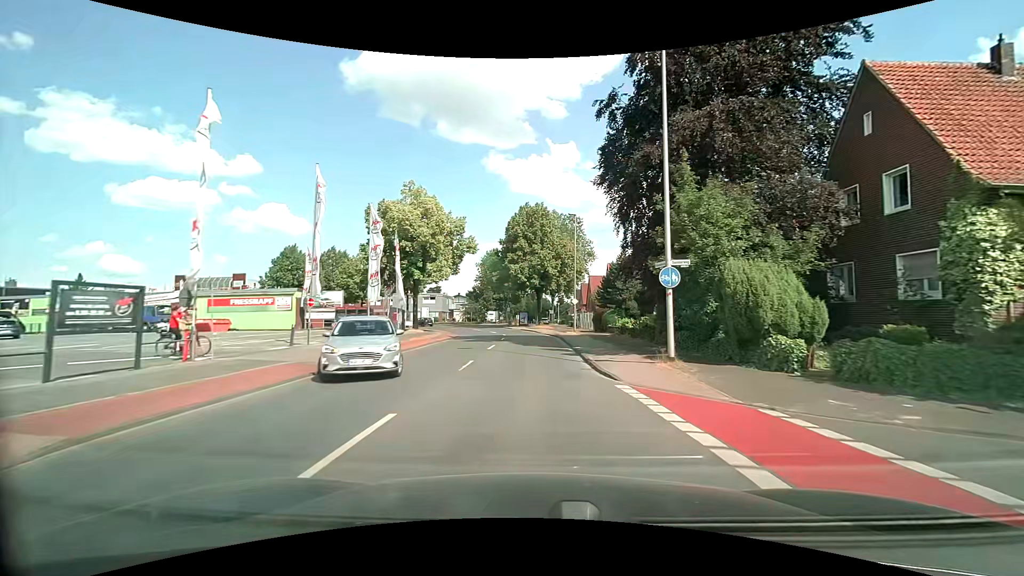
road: tertiary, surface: asphalt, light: Day
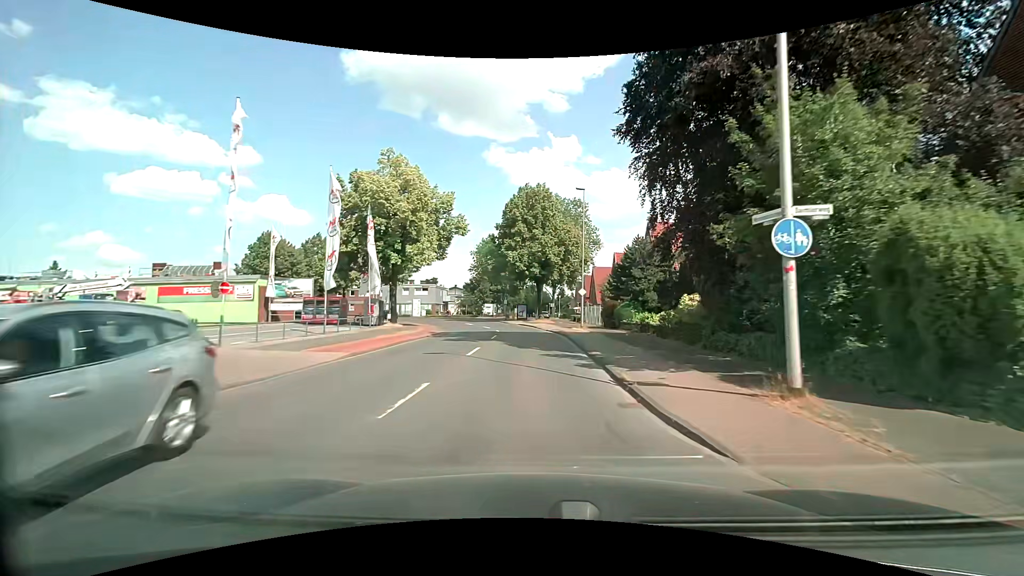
(0.0, +6.8) m; +1°
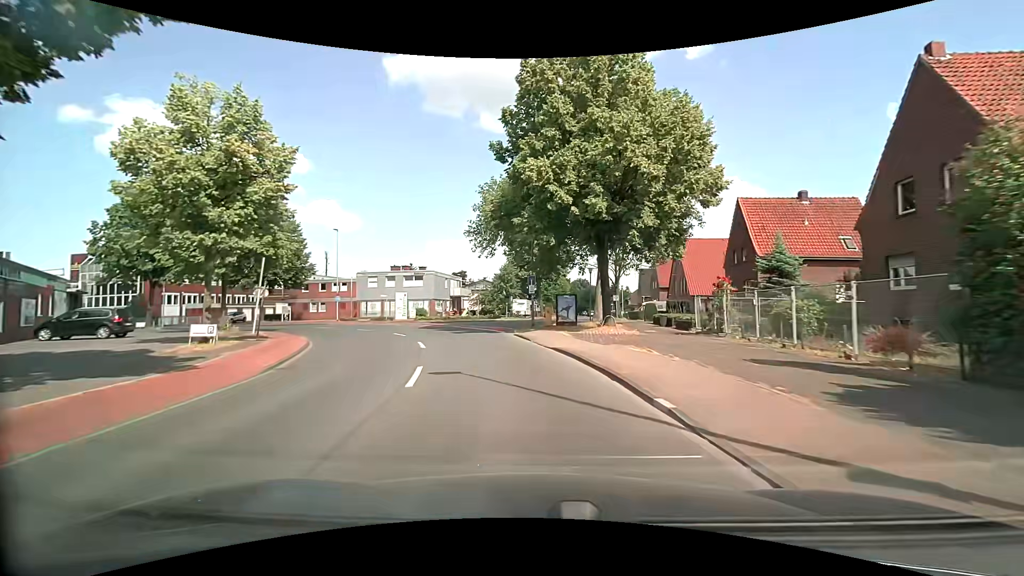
(-0.9, +33.5) m; -6°
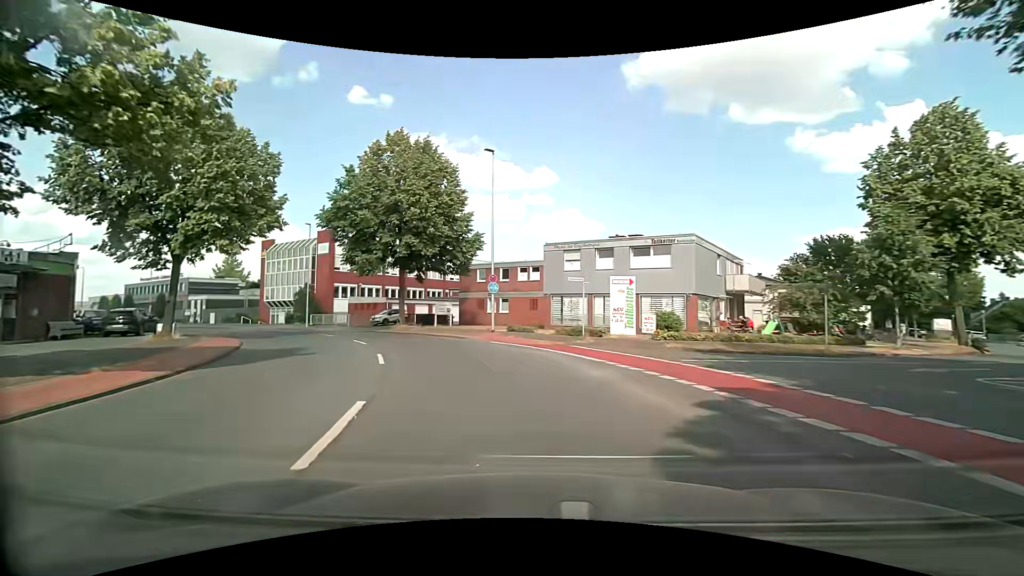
(-6.3, +31.4) m; -26°
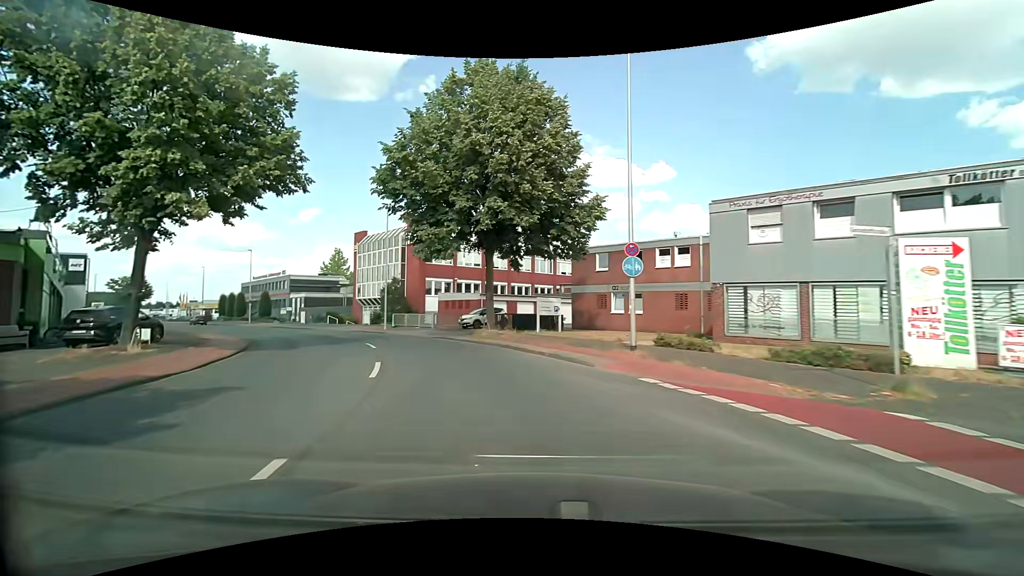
(-1.5, +12.3) m; -14°
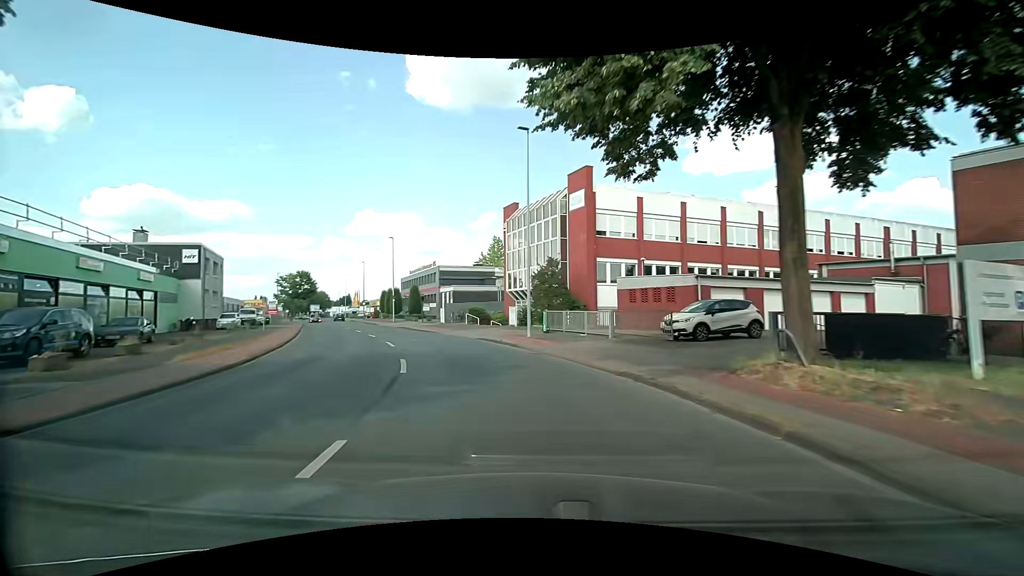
(-3.1, +17.8) m; -19°
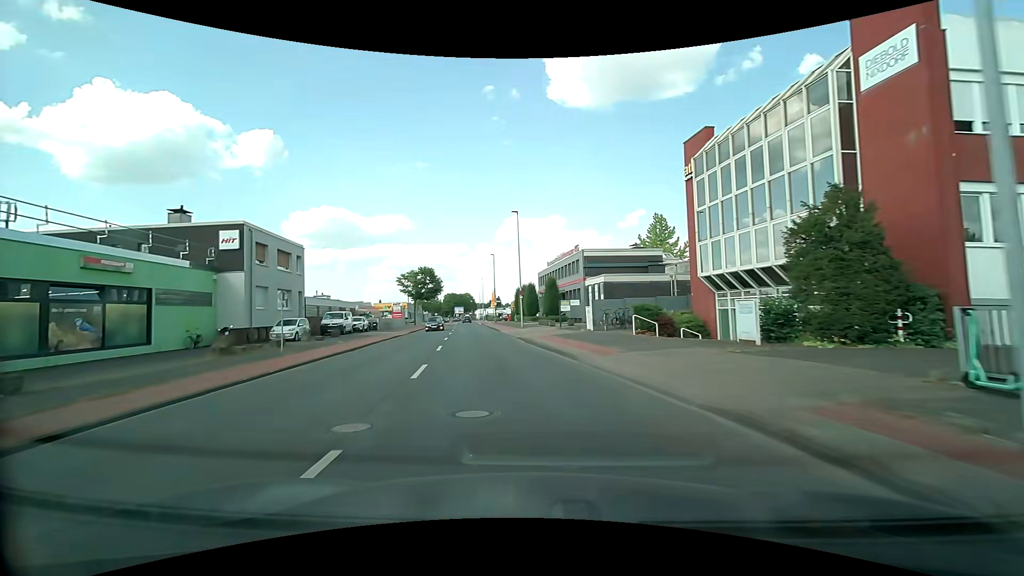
(-2.8, +18.4) m; -17°
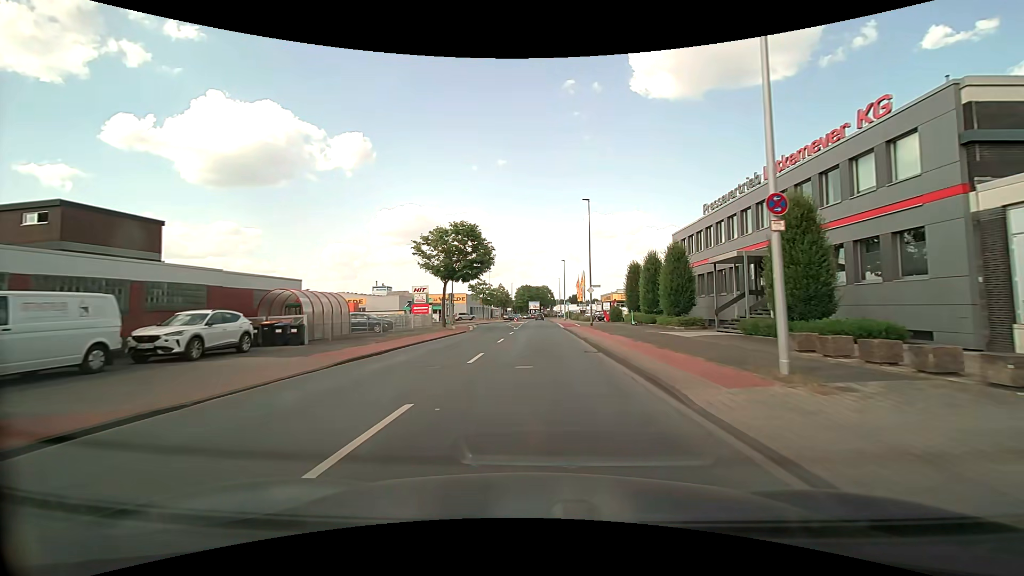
(-3.7, +34.6) m; -9°
(0, +10) (0, +20) (0, +30) (+1, +40) (+1, +50) (+1, +60) (+1, +70) (+1, +80) (+1, +90) (+1, +100) m
